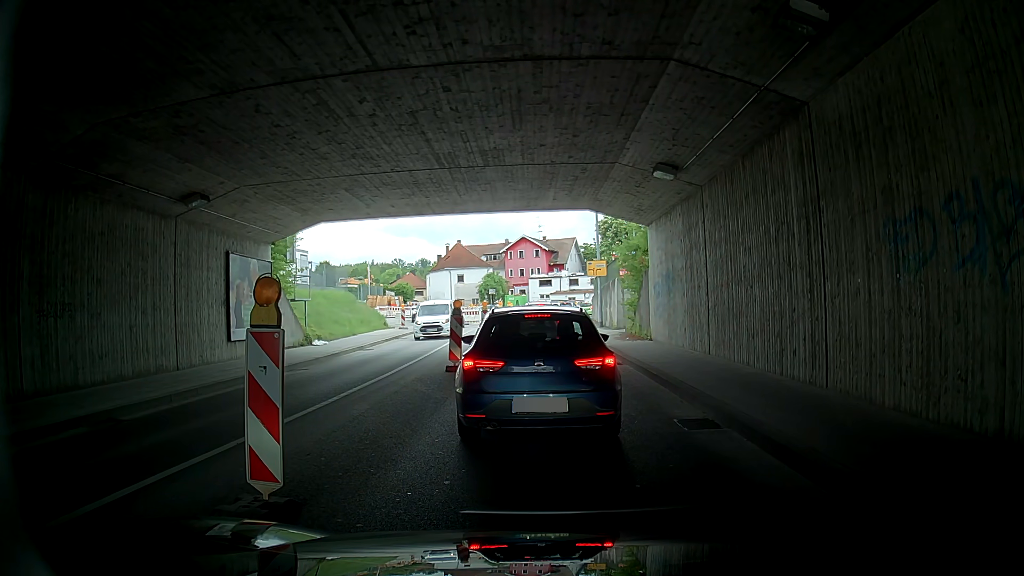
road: tertiary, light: Day
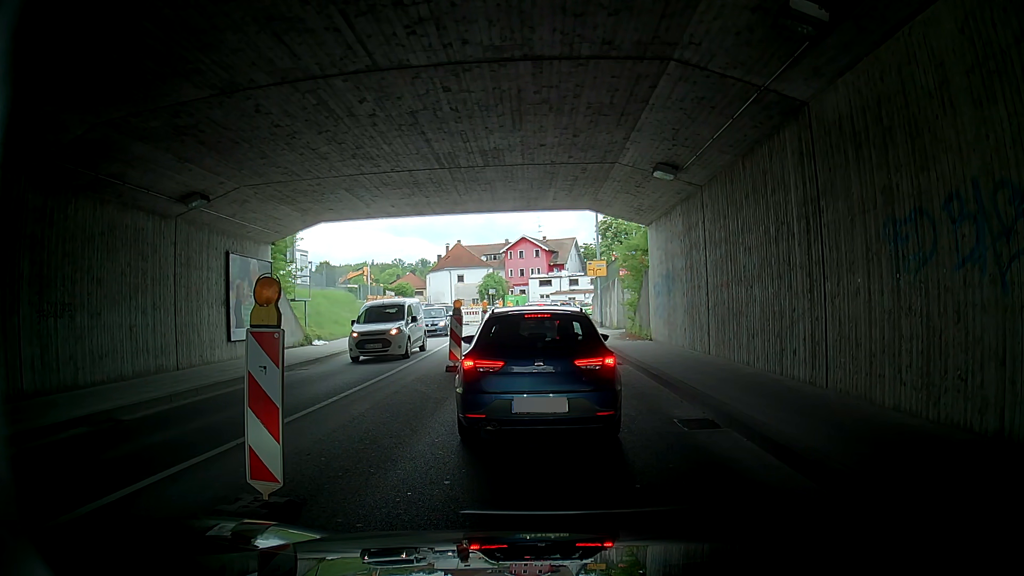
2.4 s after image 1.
(0.0, 0.0) m; 0°
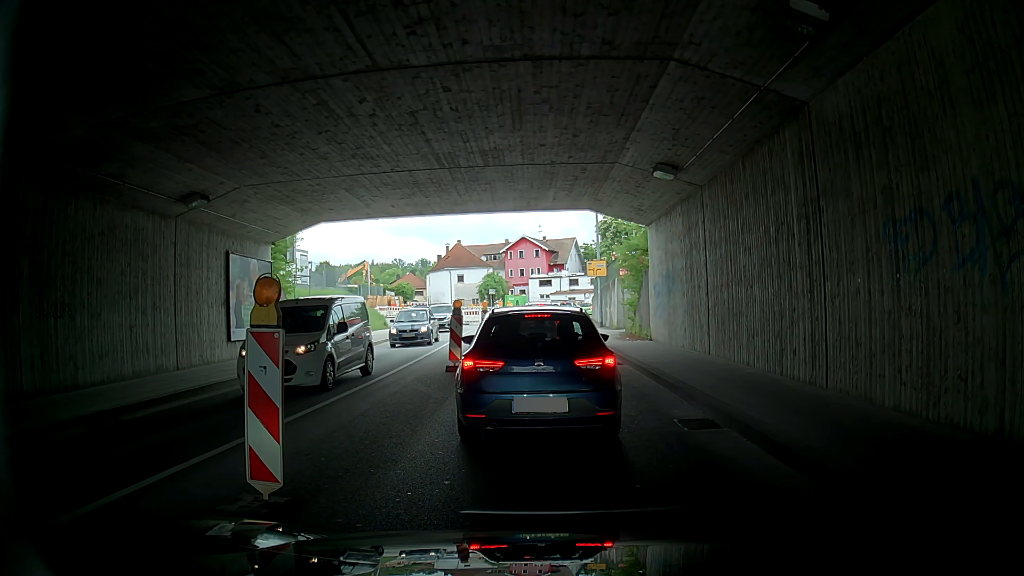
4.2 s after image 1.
(0.0, 0.0) m; 0°
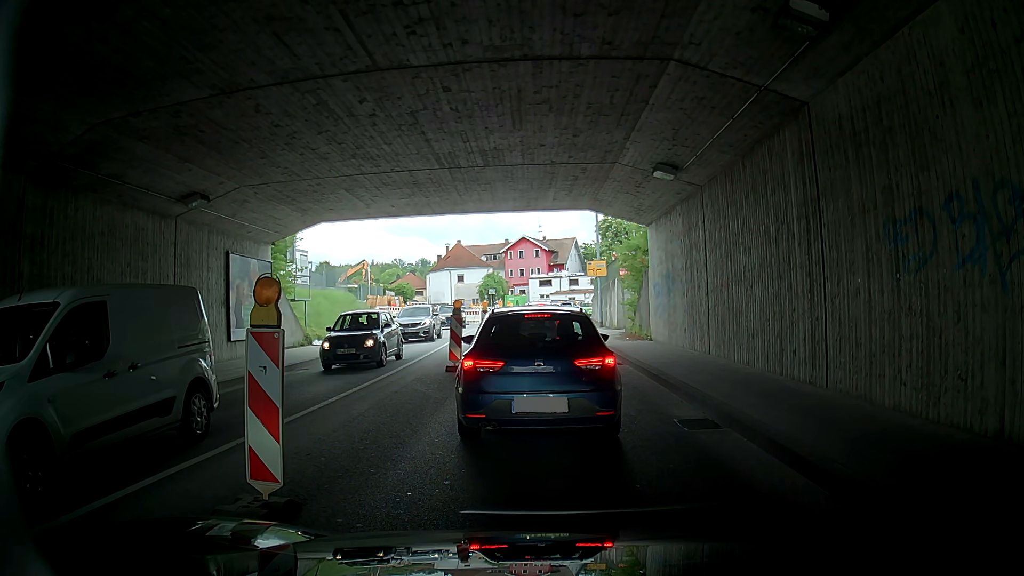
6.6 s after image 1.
(0.0, 0.0) m; 0°
